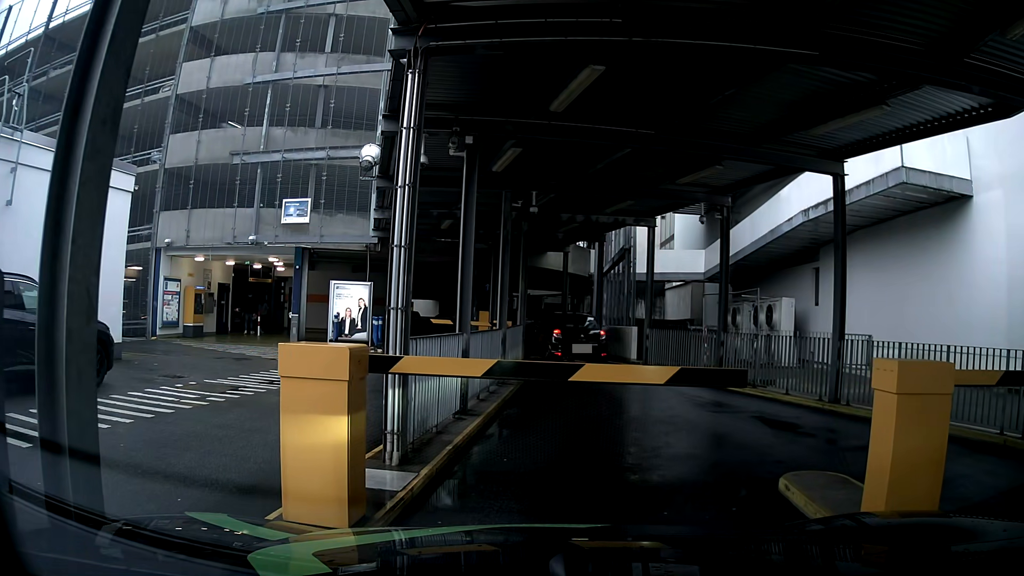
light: Day
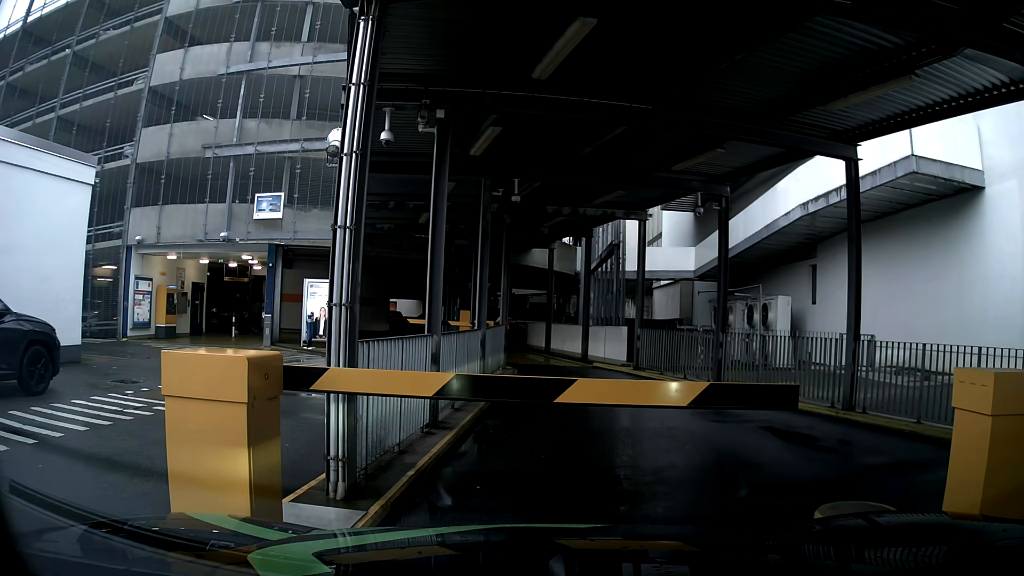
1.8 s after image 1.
(0.0, +1.1) m; 0°
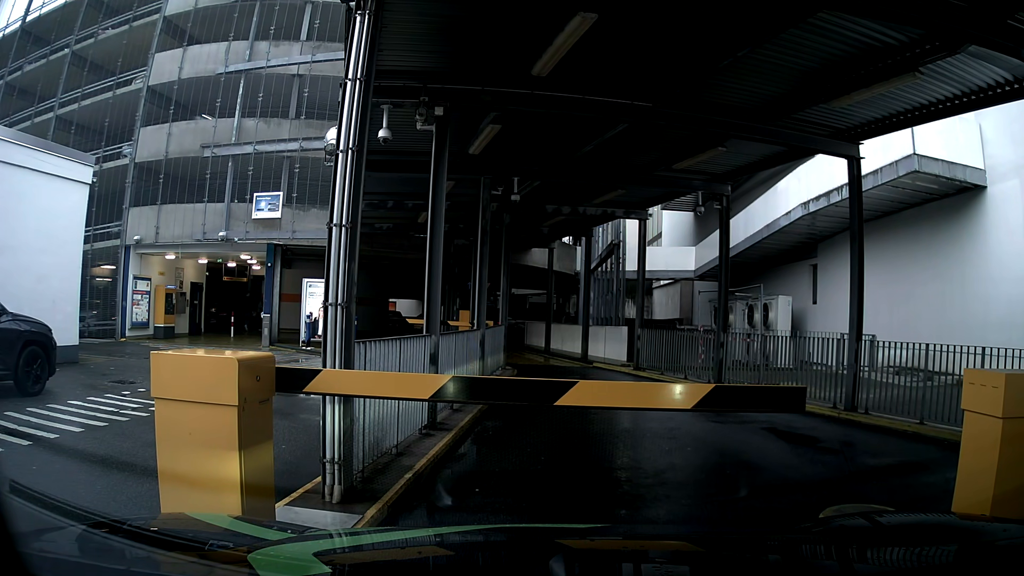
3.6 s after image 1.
(0.0, +0.2) m; 0°
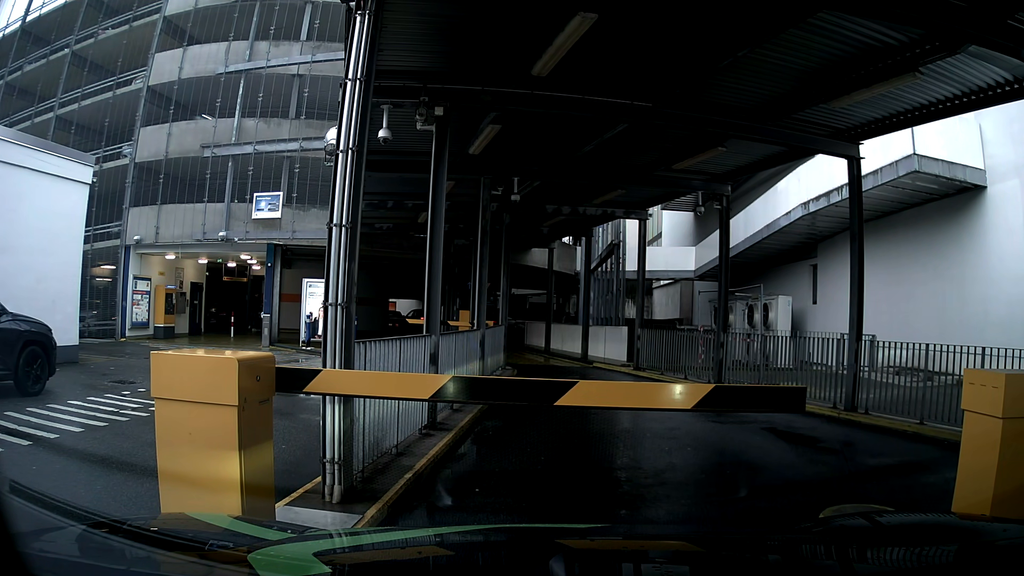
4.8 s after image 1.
(0.0, 0.0) m; 0°
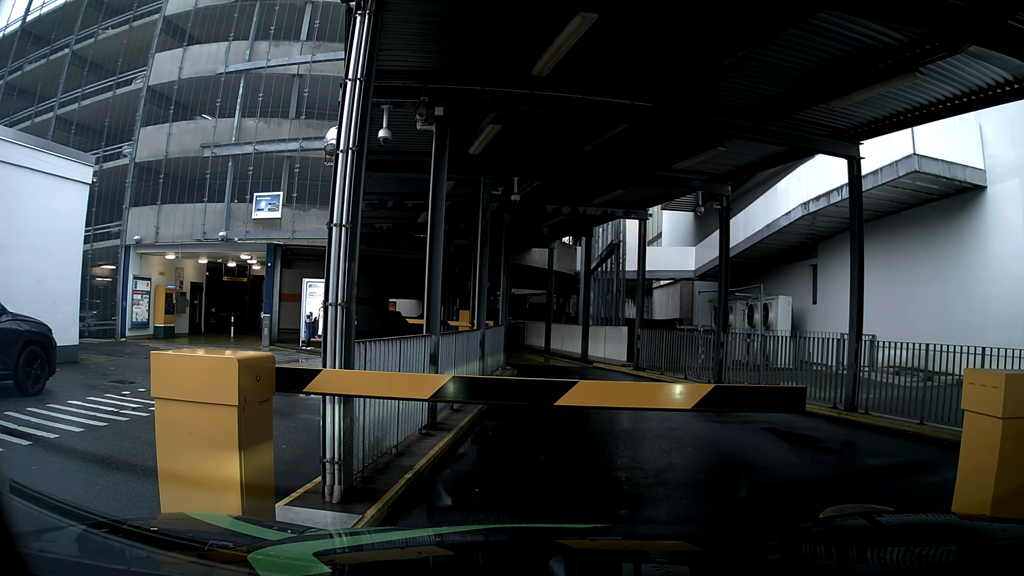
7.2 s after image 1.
(0.0, 0.0) m; 0°
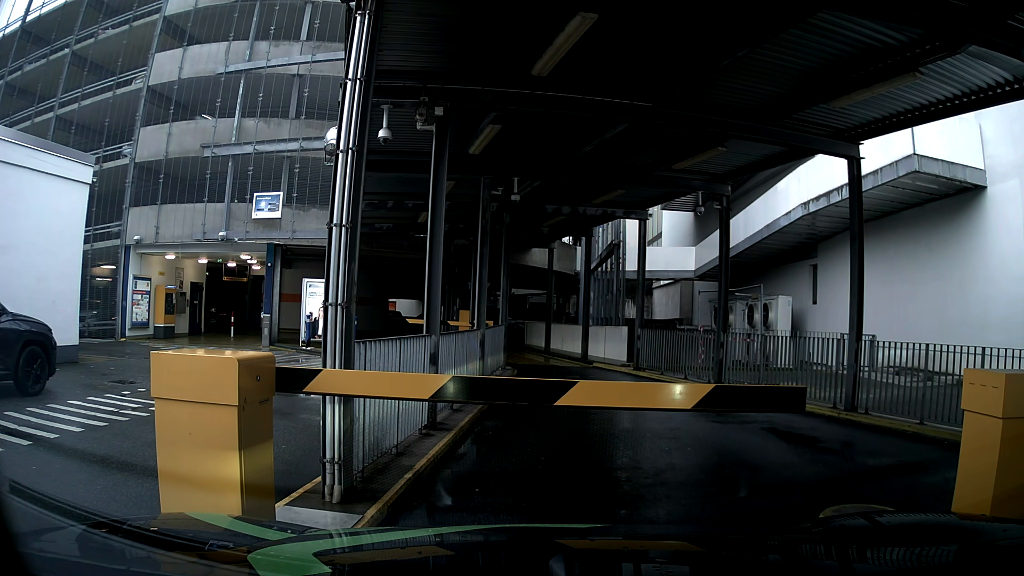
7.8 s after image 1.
(0.0, 0.0) m; 0°
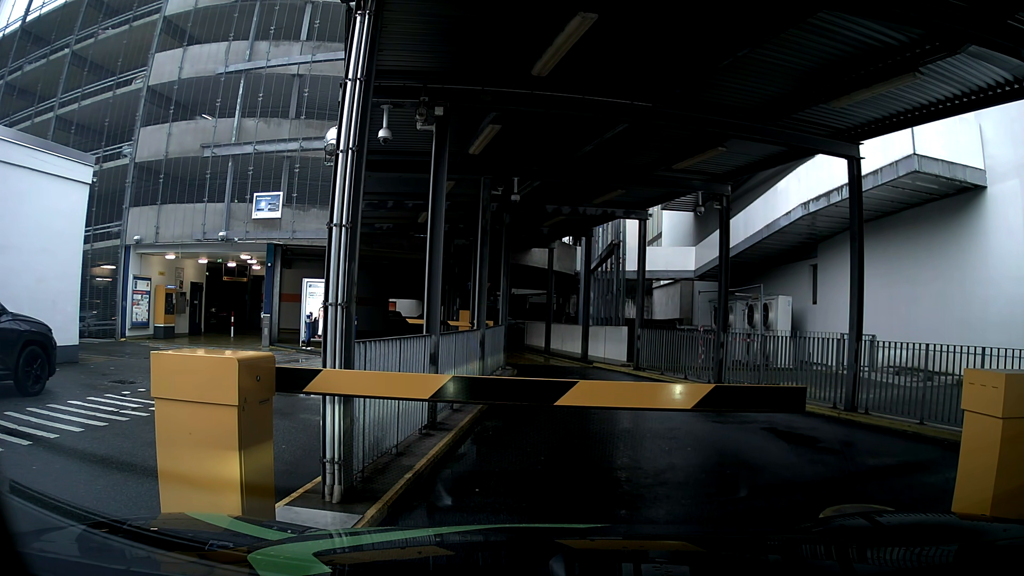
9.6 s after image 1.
(0.0, 0.0) m; 0°
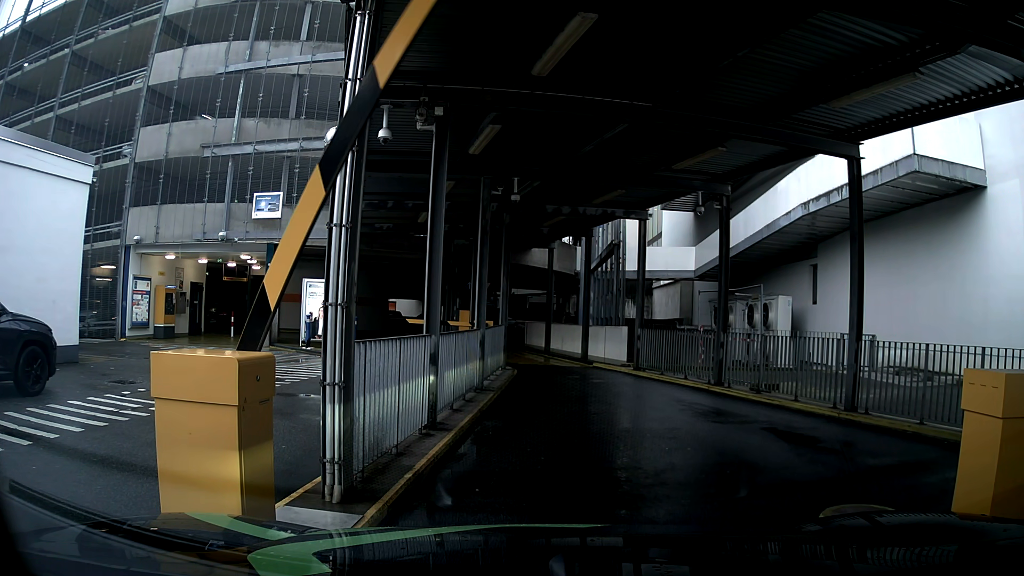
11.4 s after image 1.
(0.0, 0.0) m; 0°
